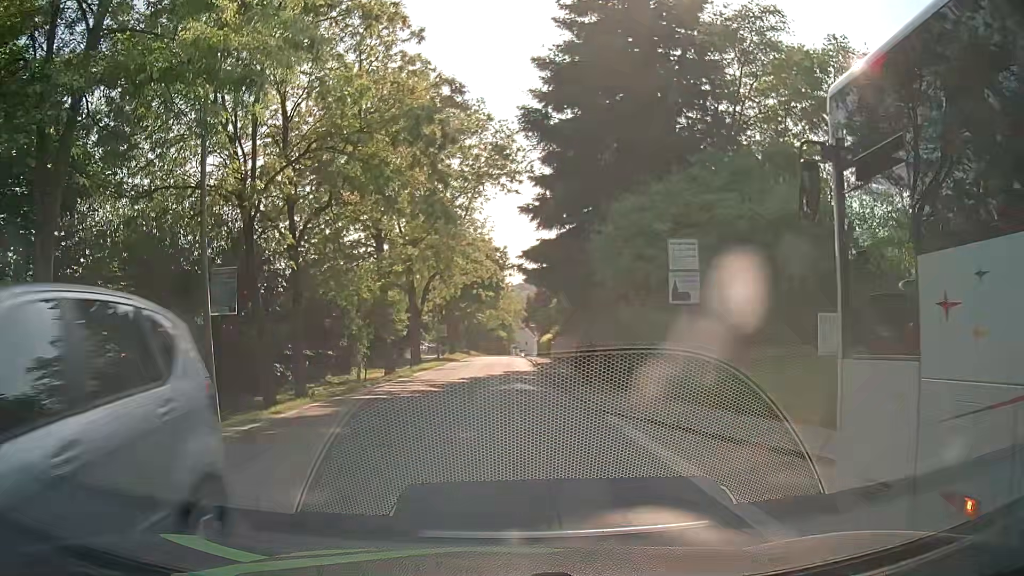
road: secondary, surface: asphalt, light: Day
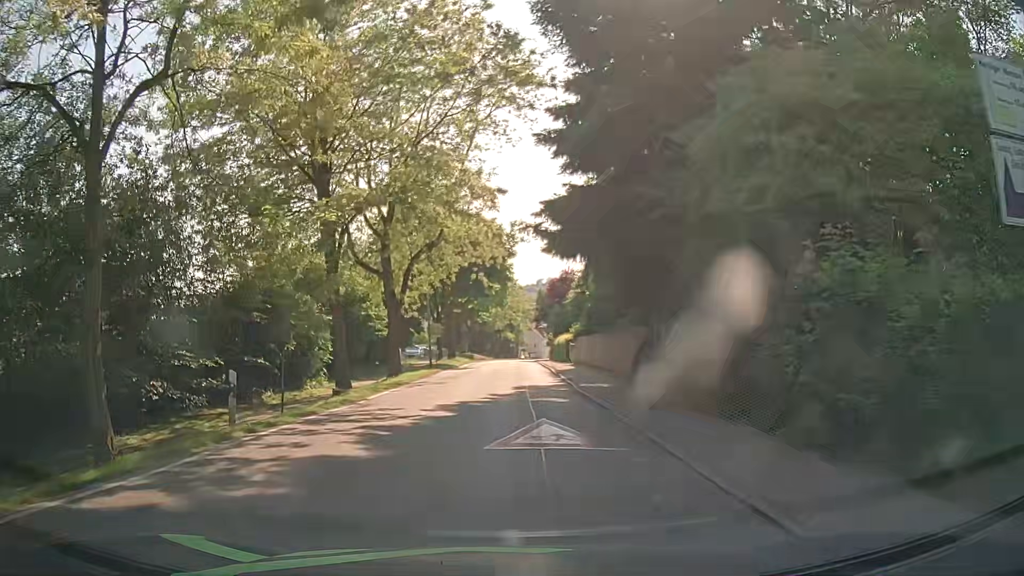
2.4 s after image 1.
(+0.2, +11.9) m; +1°
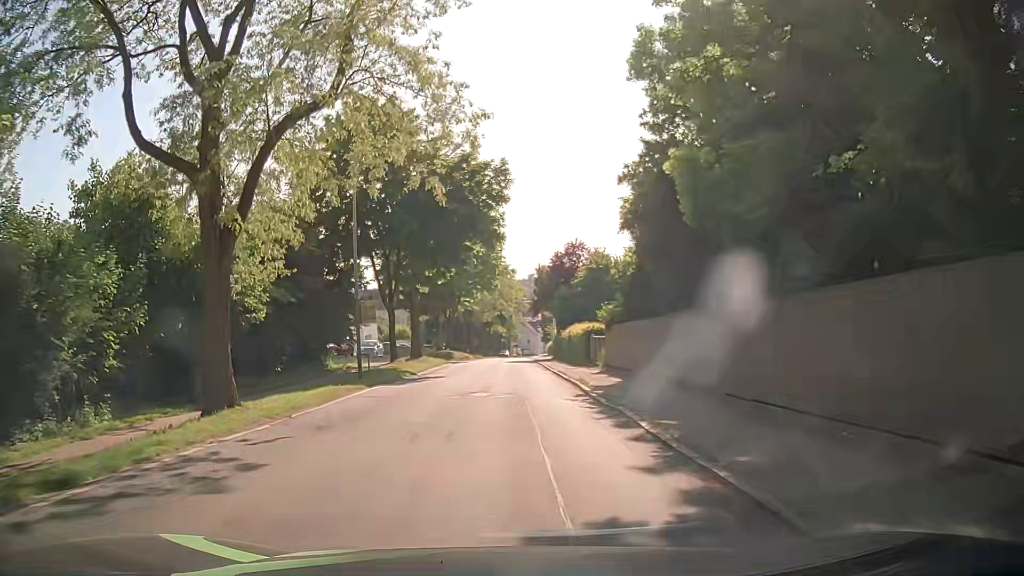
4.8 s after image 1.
(+0.1, +19.7) m; +1°
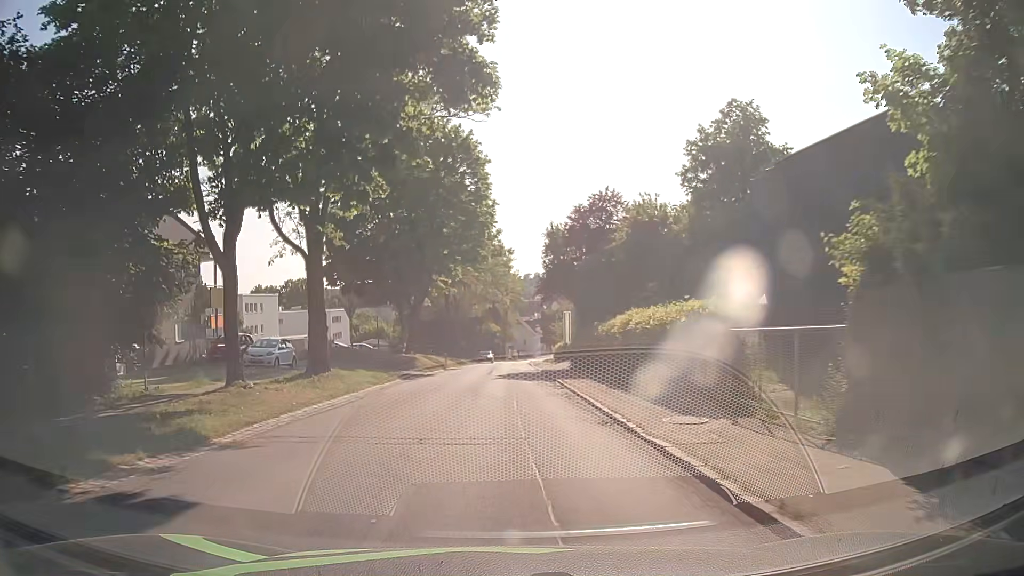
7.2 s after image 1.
(0.0, +22.5) m; +1°
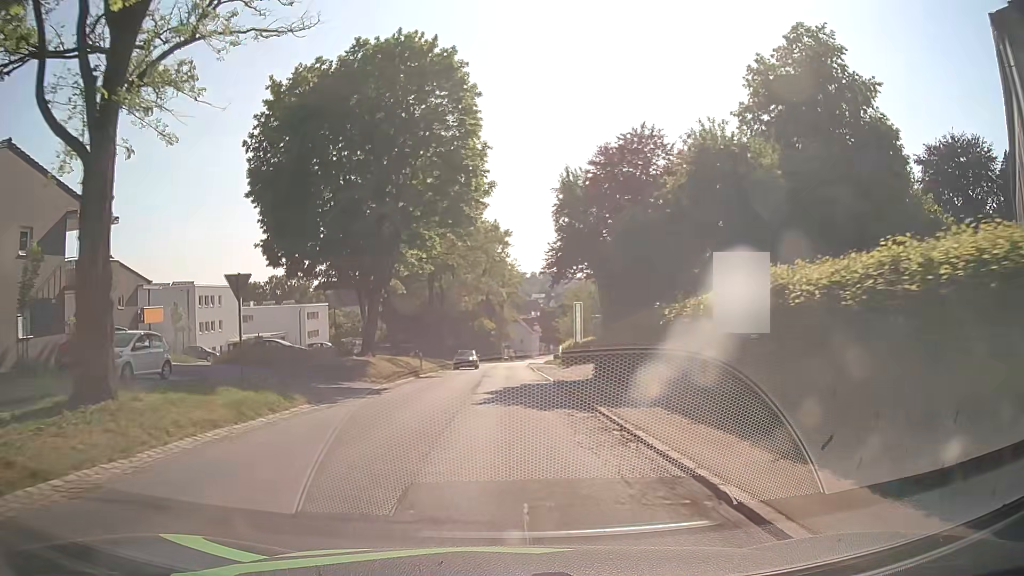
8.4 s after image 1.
(-0.1, +12.9) m; -1°
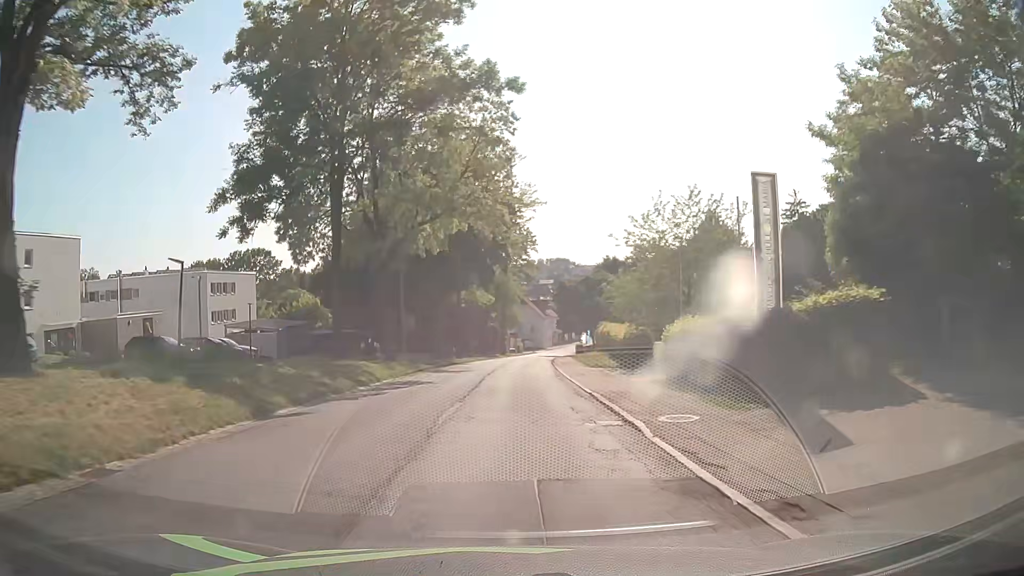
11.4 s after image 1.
(+0.4, +37.1) m; -1°
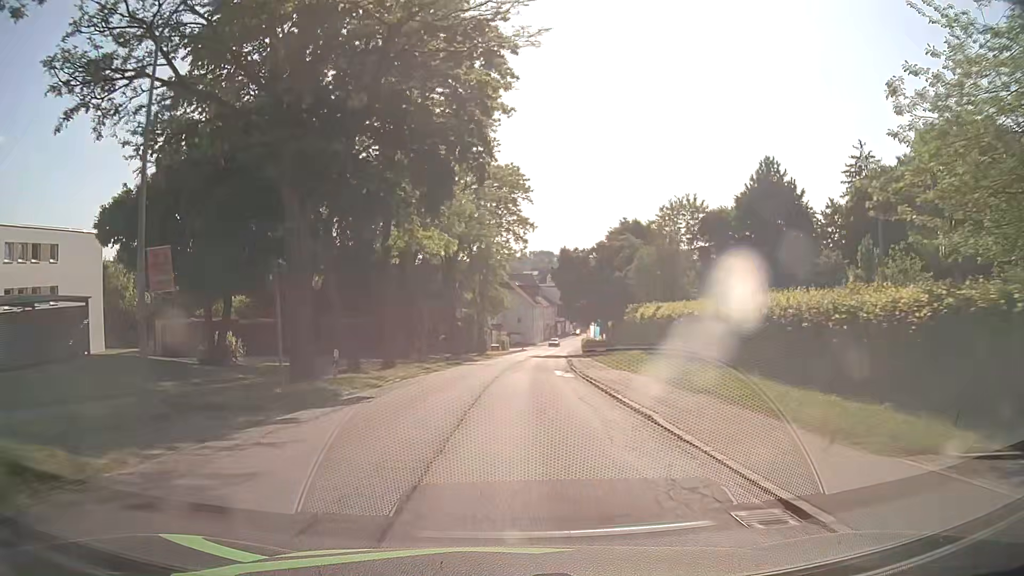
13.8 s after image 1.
(+0.5, +31.1) m; +2°
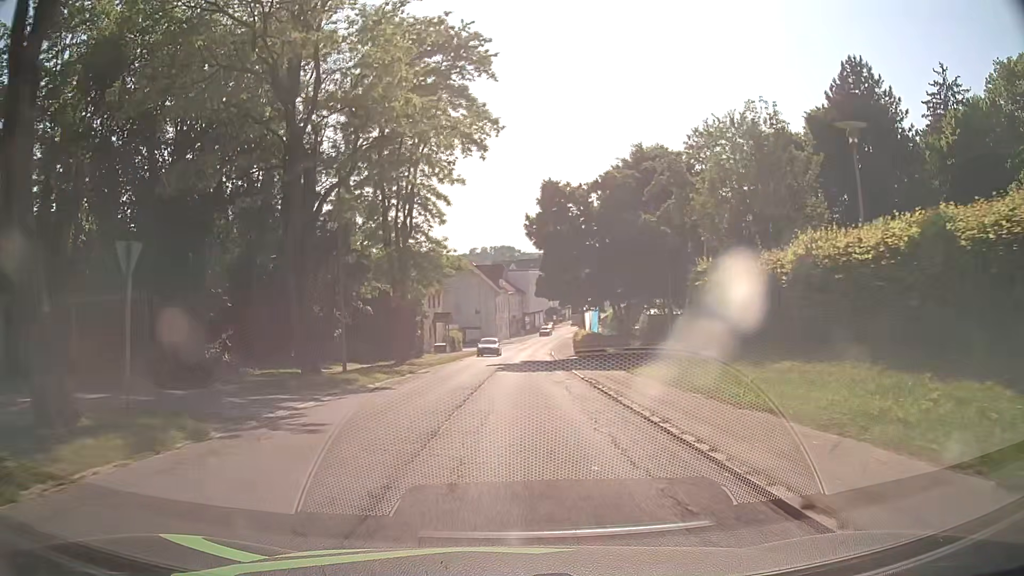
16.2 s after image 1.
(+0.8, +30.7) m; +3°
(0, +10) (0, +20) (+1, +30) (+1, +40) (+1, +50) (+2, +60) (+3, +70) (+3, +80) (+4, +90) (+6, +100) m
